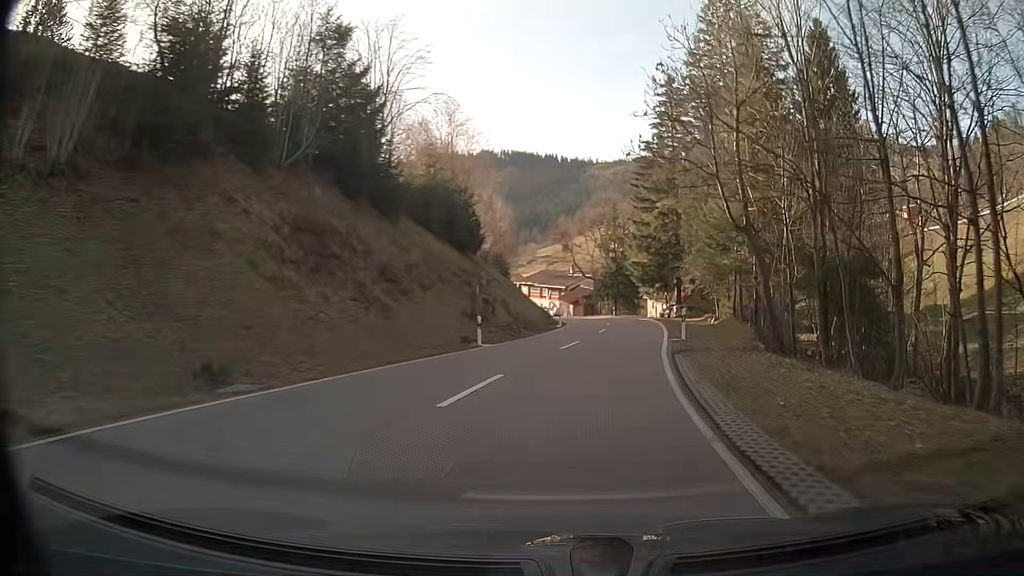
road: secondary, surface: asphalt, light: Day
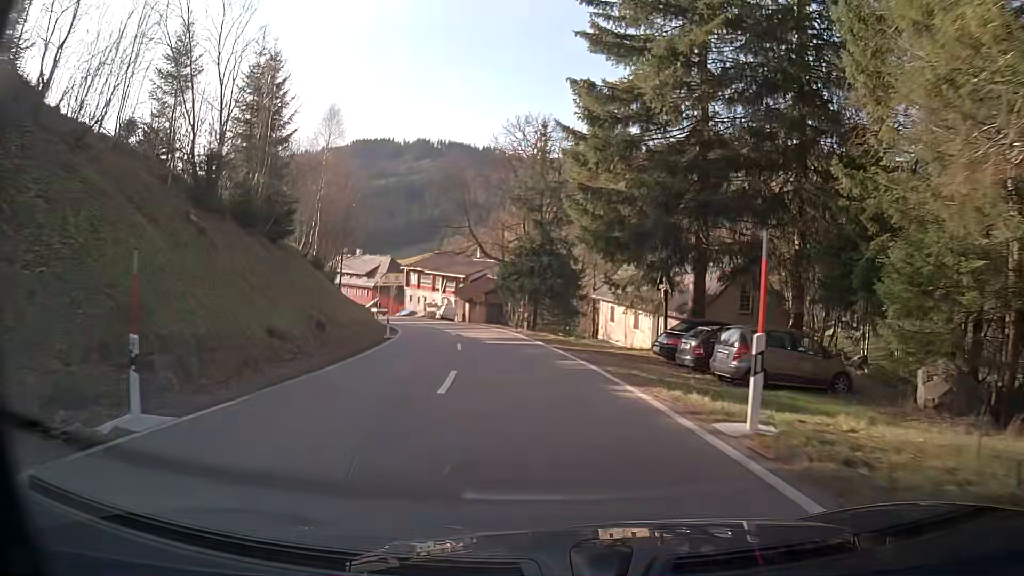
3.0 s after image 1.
(+3.7, +44.7) m; +4°
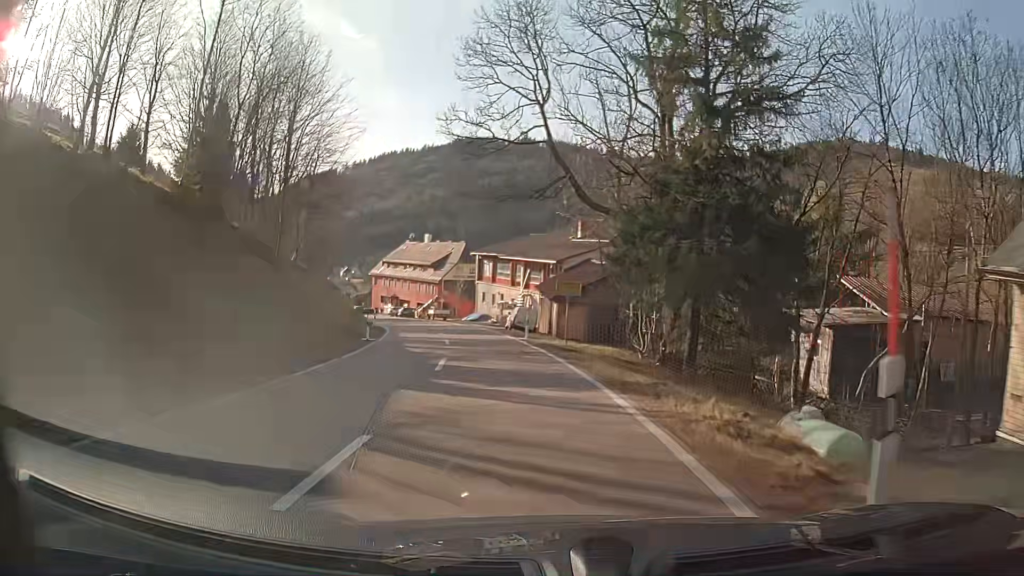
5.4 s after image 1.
(-2.5, +31.7) m; -9°
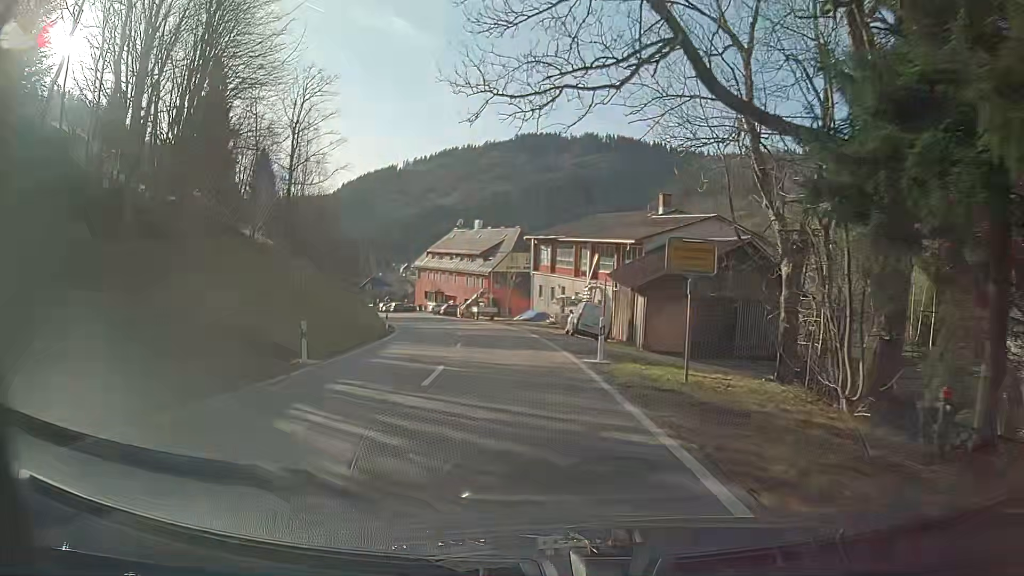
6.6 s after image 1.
(-0.8, +15.1) m; -6°
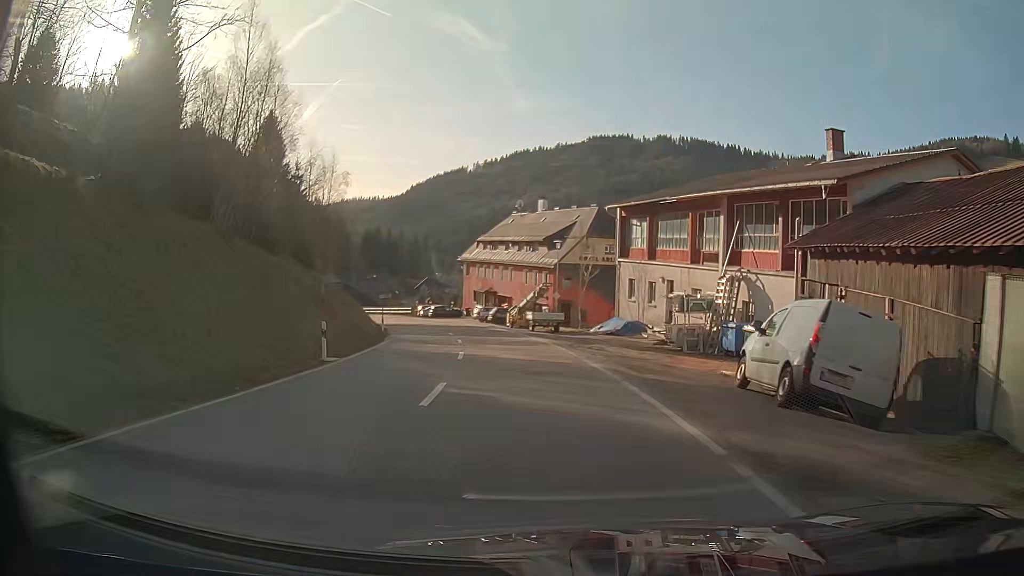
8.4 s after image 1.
(-1.0, +21.8) m; -6°
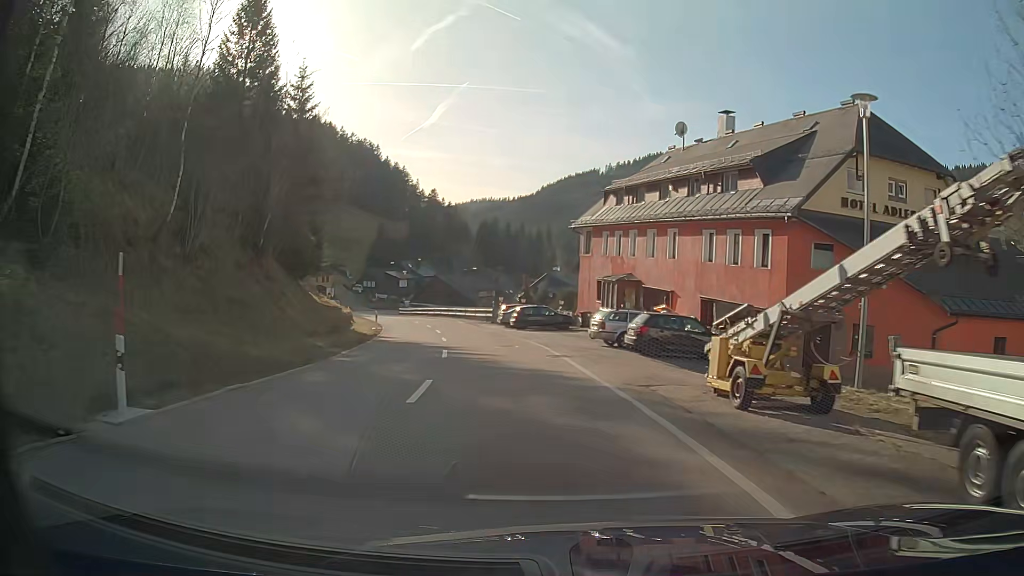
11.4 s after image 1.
(-3.2, +35.4) m; -11°
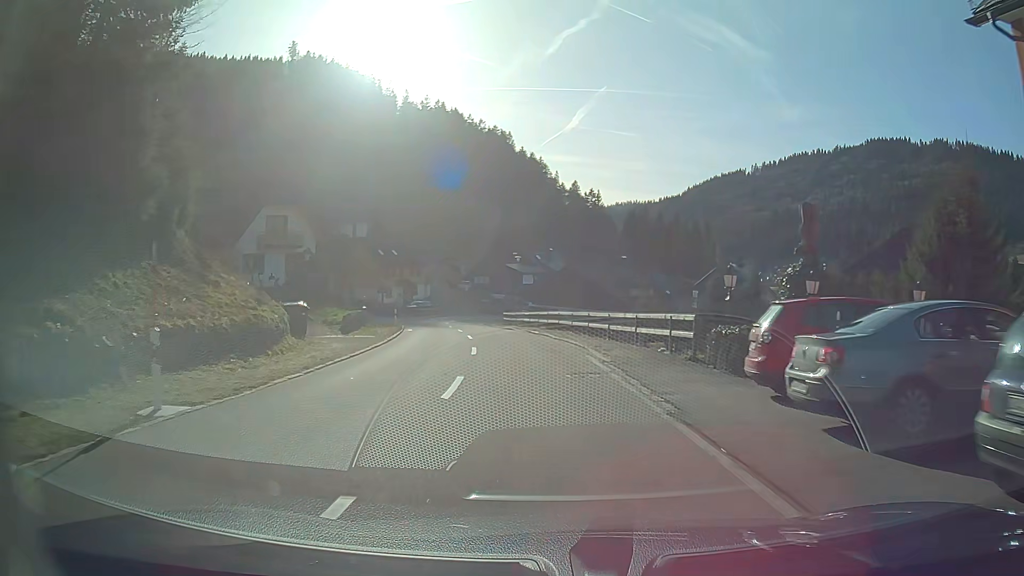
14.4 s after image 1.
(-3.9, +35.9) m; -12°
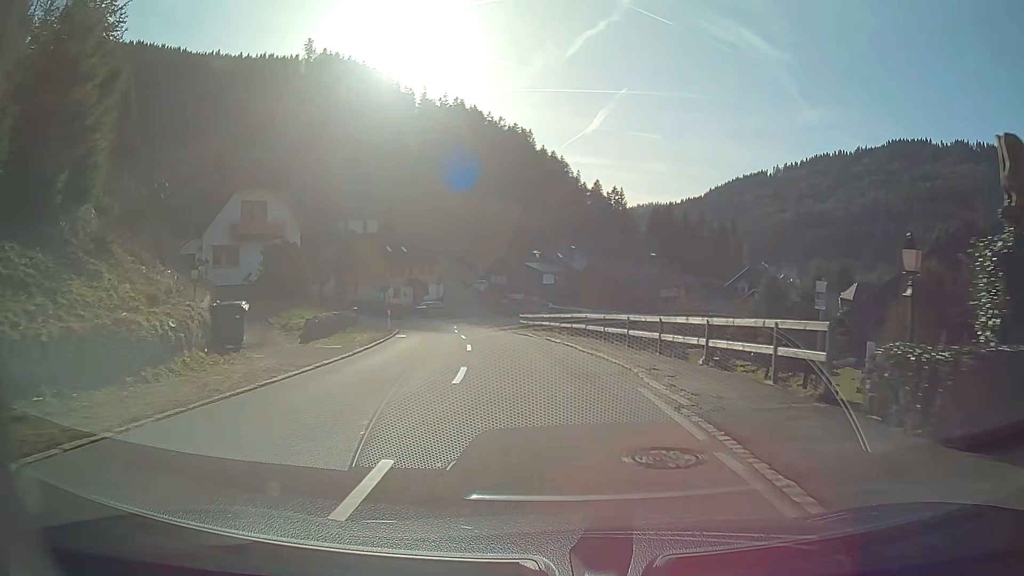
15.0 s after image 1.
(-0.1, +7.2) m; -2°
